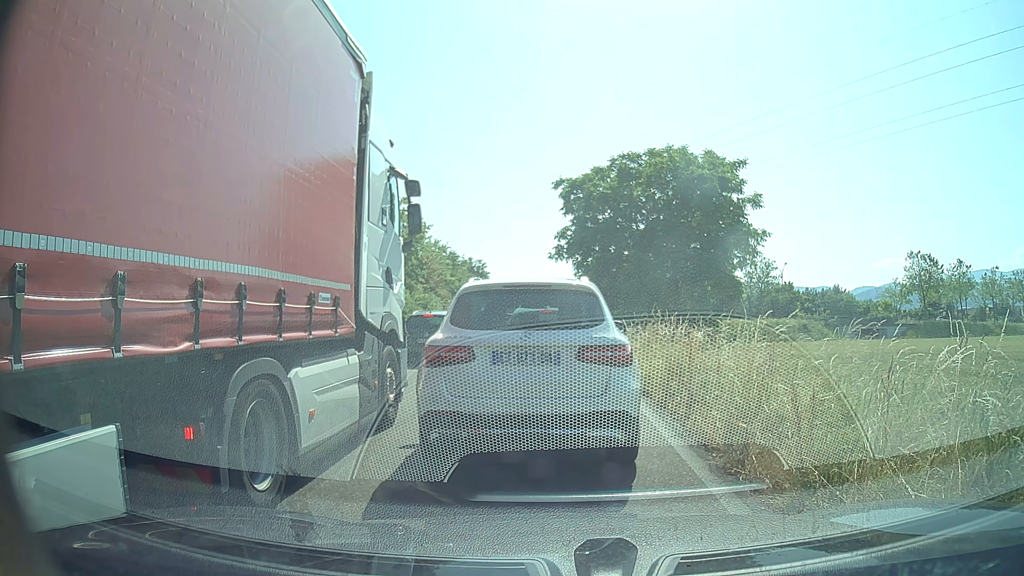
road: trunk_link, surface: asphalt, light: Day
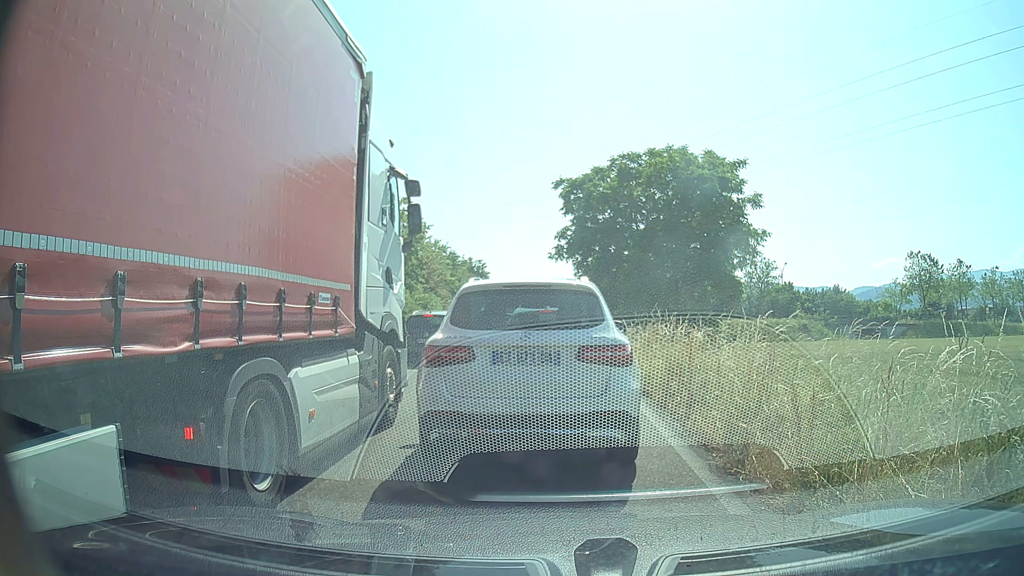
(0.0, 0.0) m; 0°
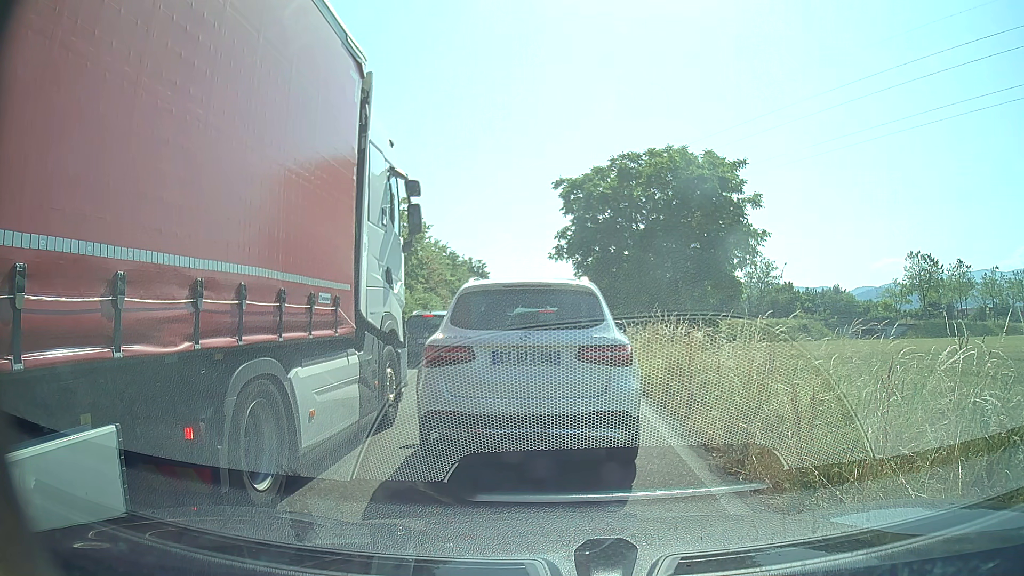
(0.0, 0.0) m; 0°
